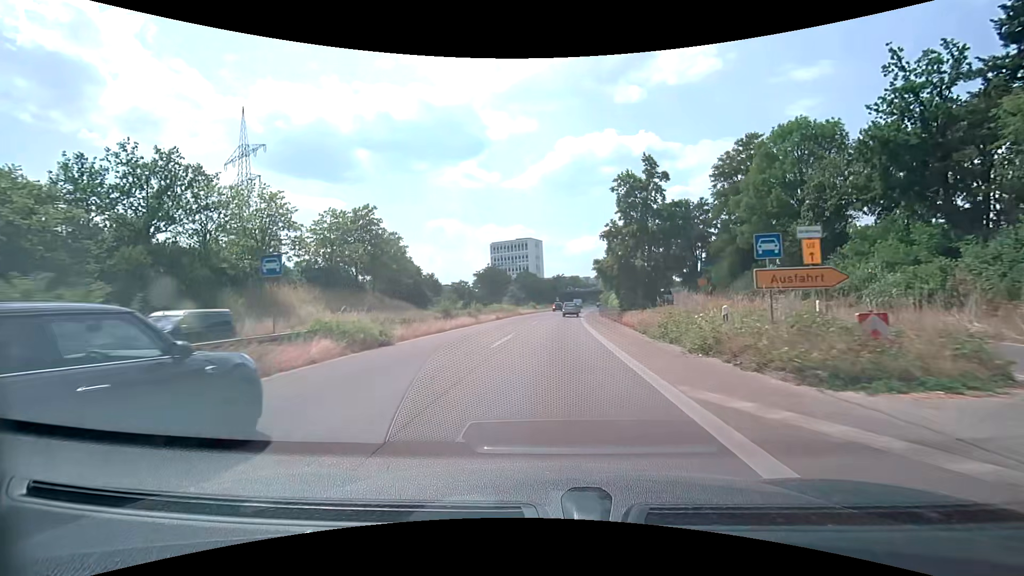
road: trunk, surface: asphalt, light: Day
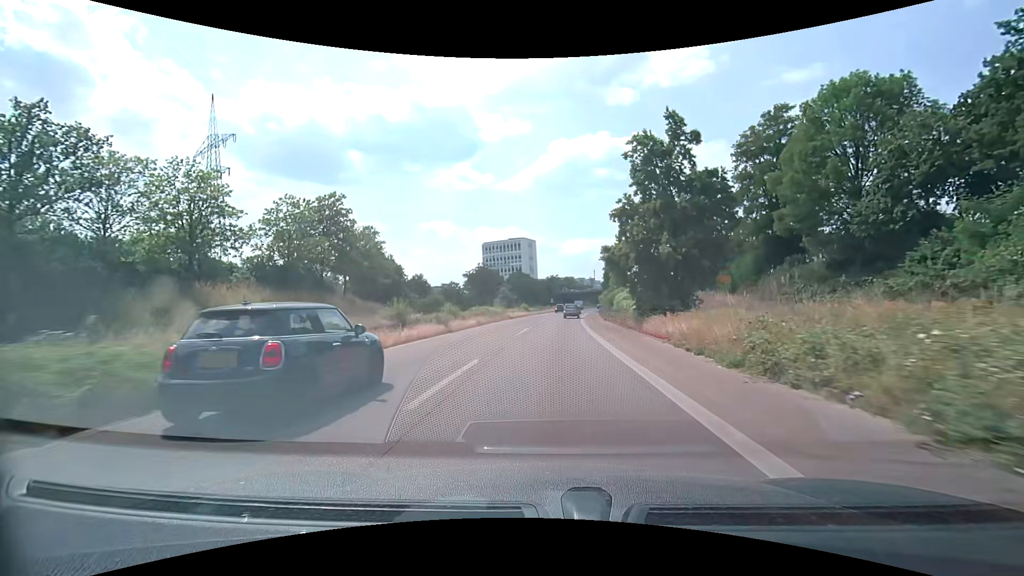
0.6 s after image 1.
(+0.1, +9.0) m; +1°
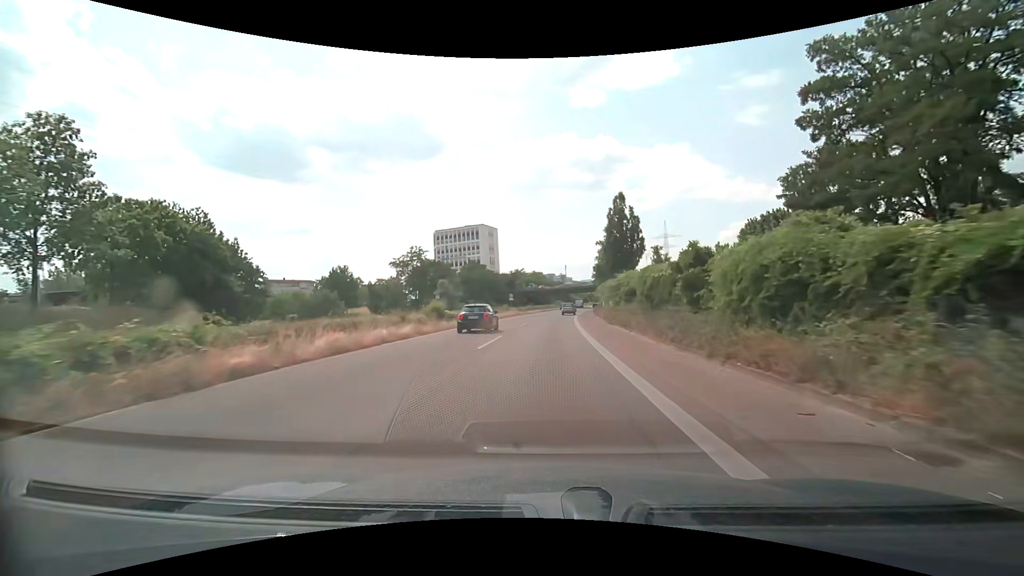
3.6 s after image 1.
(+1.6, +44.9) m; +4°
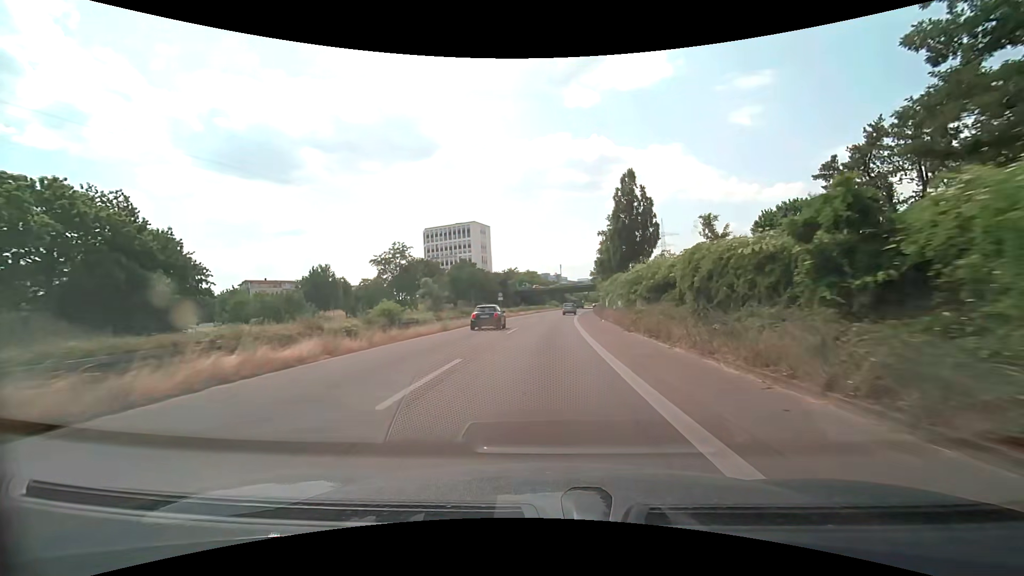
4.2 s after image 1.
(+0.1, +9.0) m; +1°
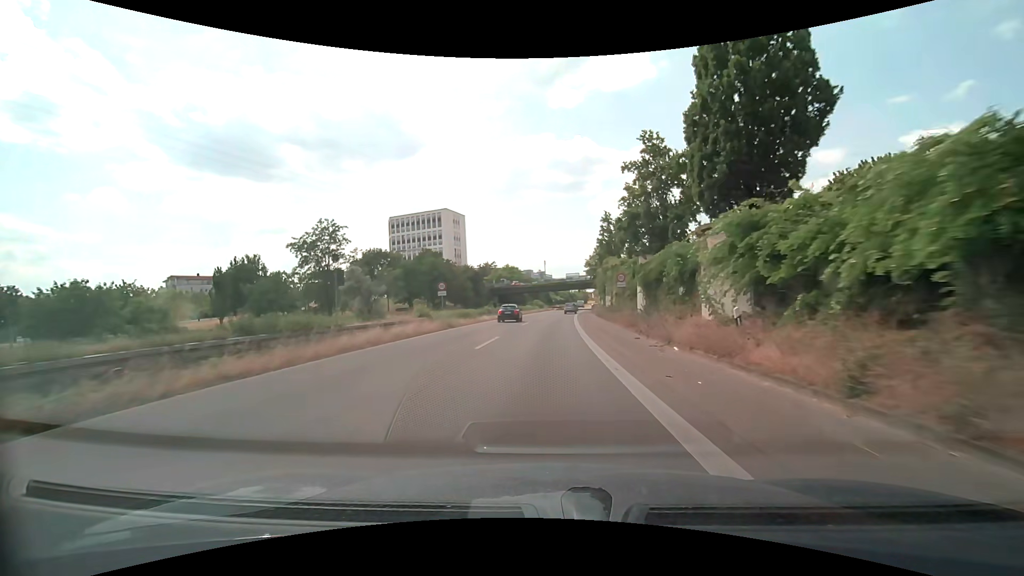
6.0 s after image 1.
(+0.4, +27.0) m; +2°
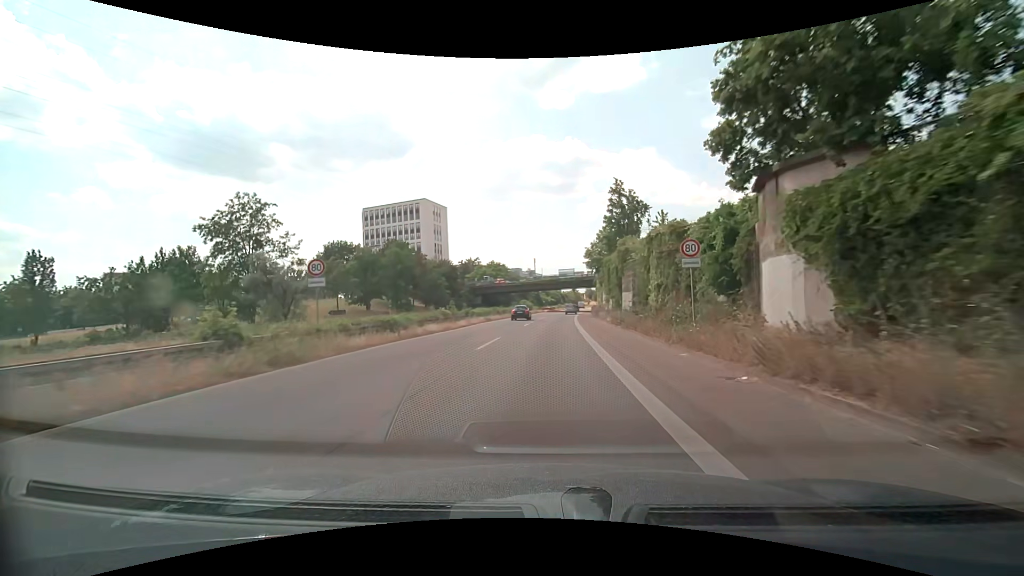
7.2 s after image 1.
(+0.1, +18.0) m; +1°
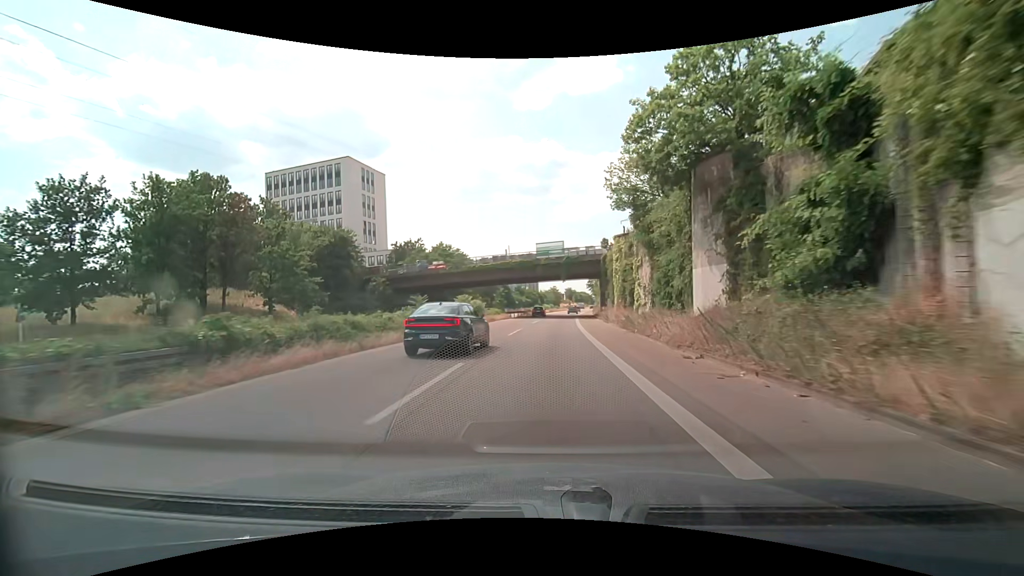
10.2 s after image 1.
(+1.1, +45.7) m; +3°
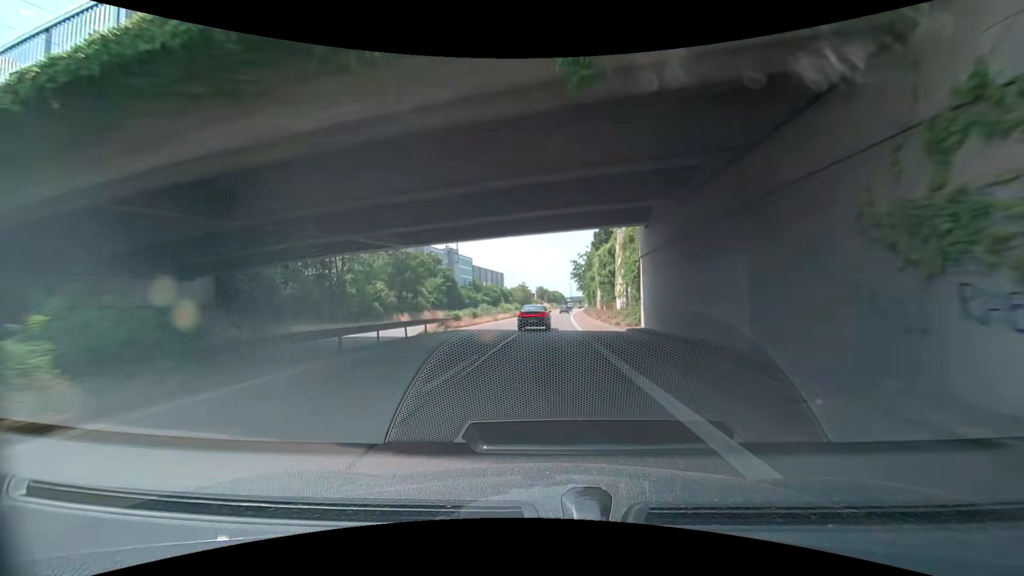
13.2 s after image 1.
(+1.3, +52.1) m; +3°
(0, +10) (0, +20) (+1, +30) (+1, +40) (+1, +50) (+2, +60) (+2, +70) (+3, +80) (+3, +90) (+4, +100) m
